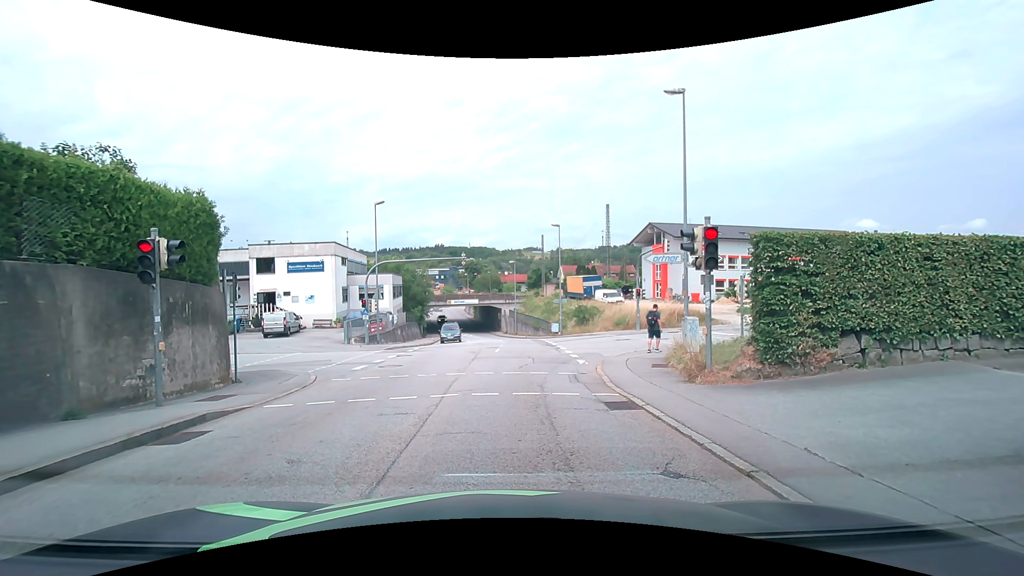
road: tertiary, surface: asphalt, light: Day
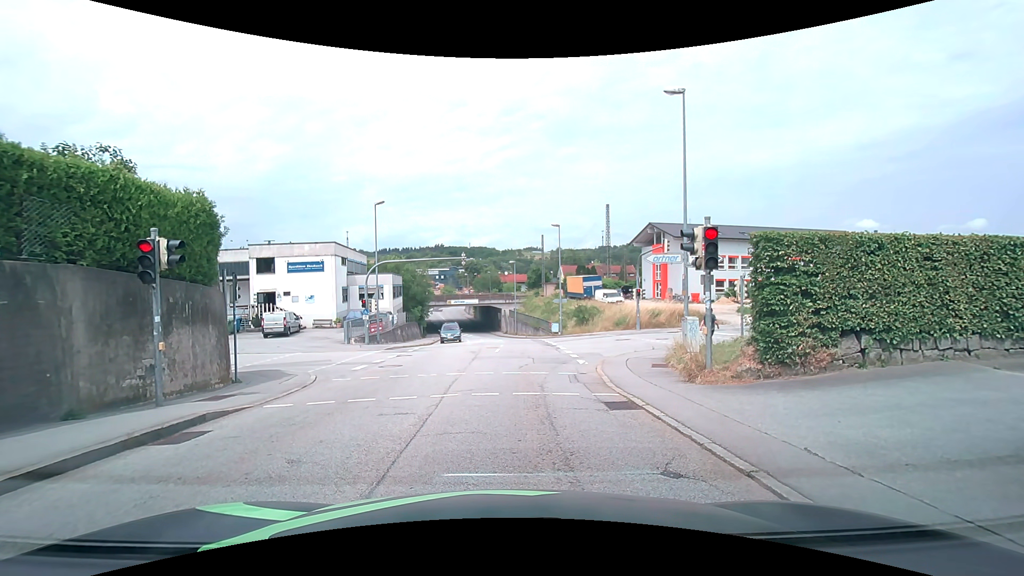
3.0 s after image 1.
(0.0, 0.0) m; 0°
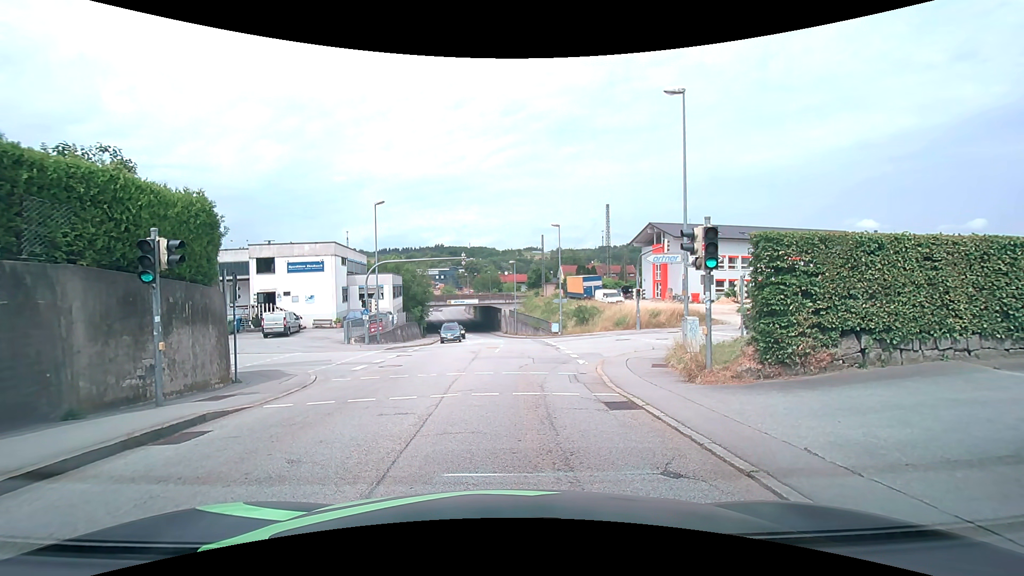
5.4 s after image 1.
(0.0, 0.0) m; 0°
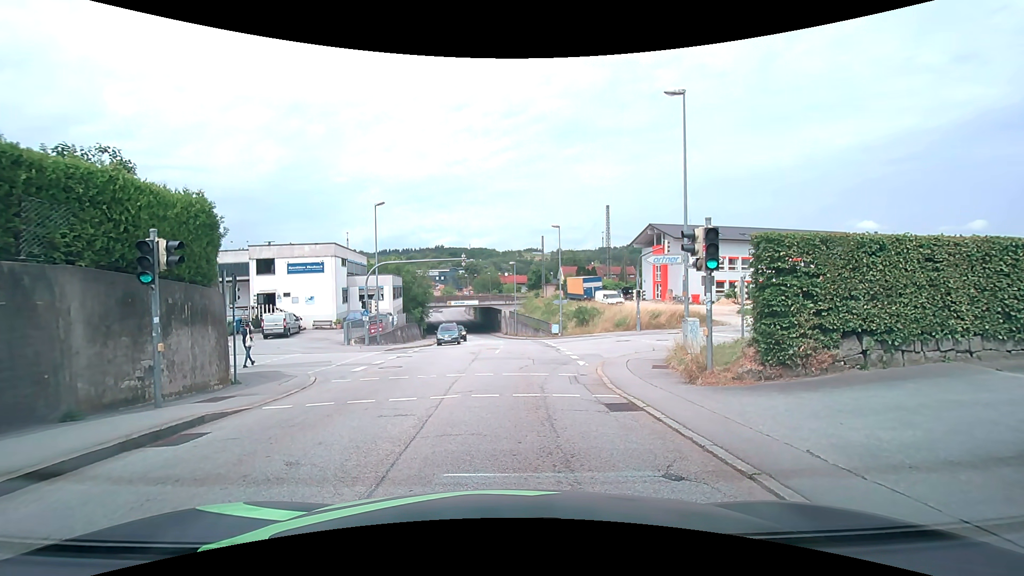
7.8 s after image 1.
(0.0, 0.0) m; 0°
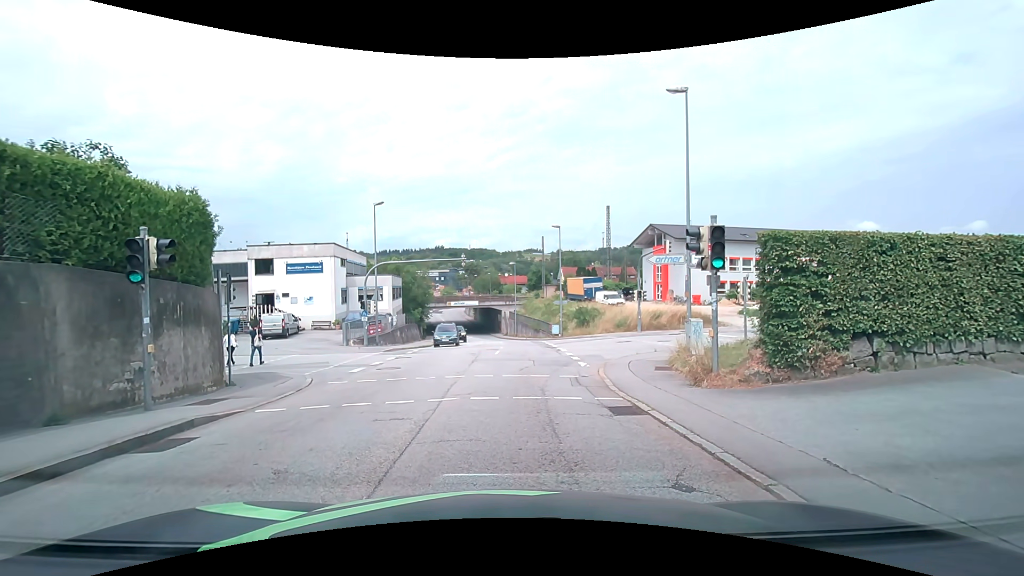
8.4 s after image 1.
(0.0, +0.3) m; 0°
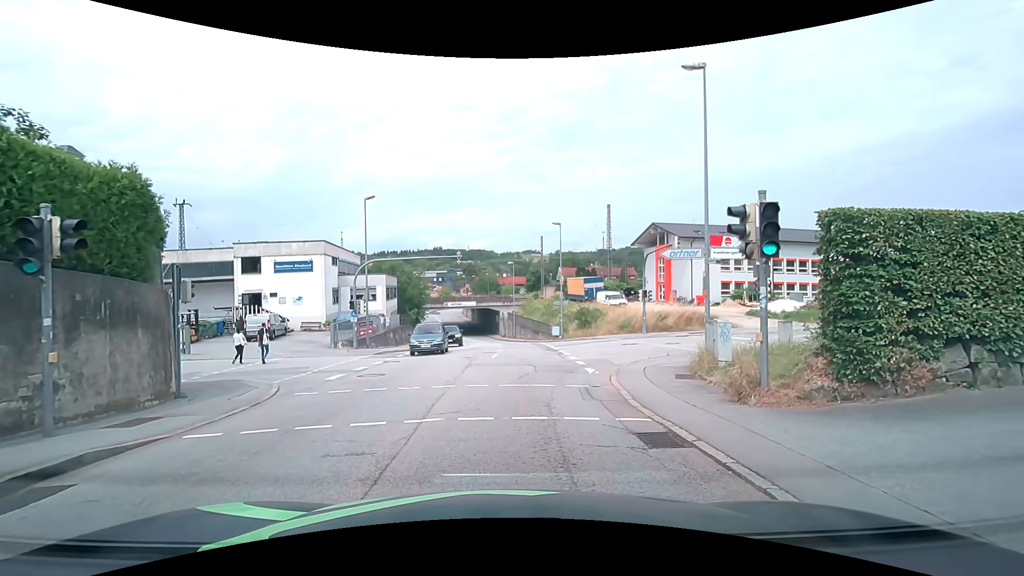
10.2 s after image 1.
(0.0, +2.0) m; 0°
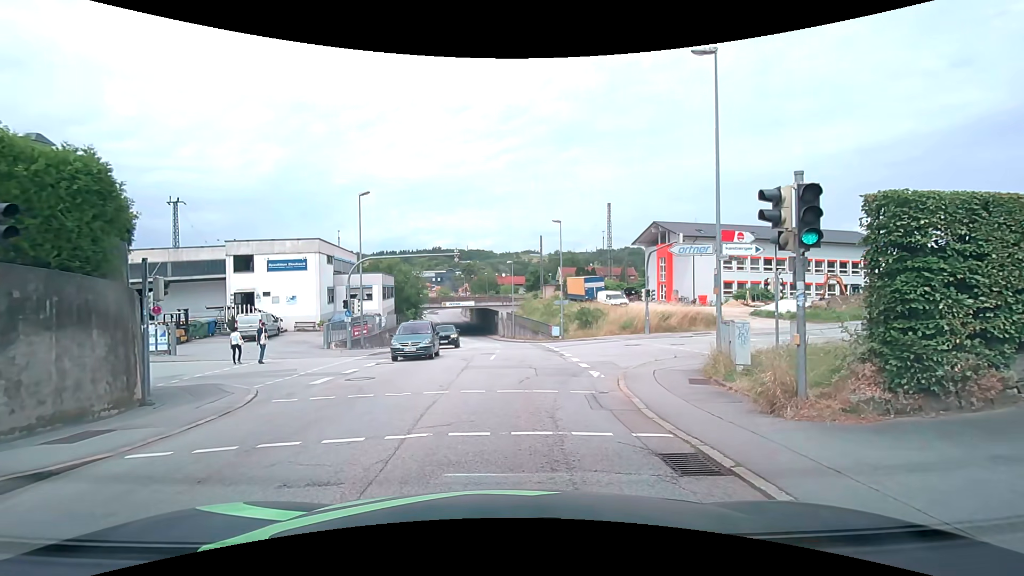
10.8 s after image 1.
(0.0, +1.0) m; -1°
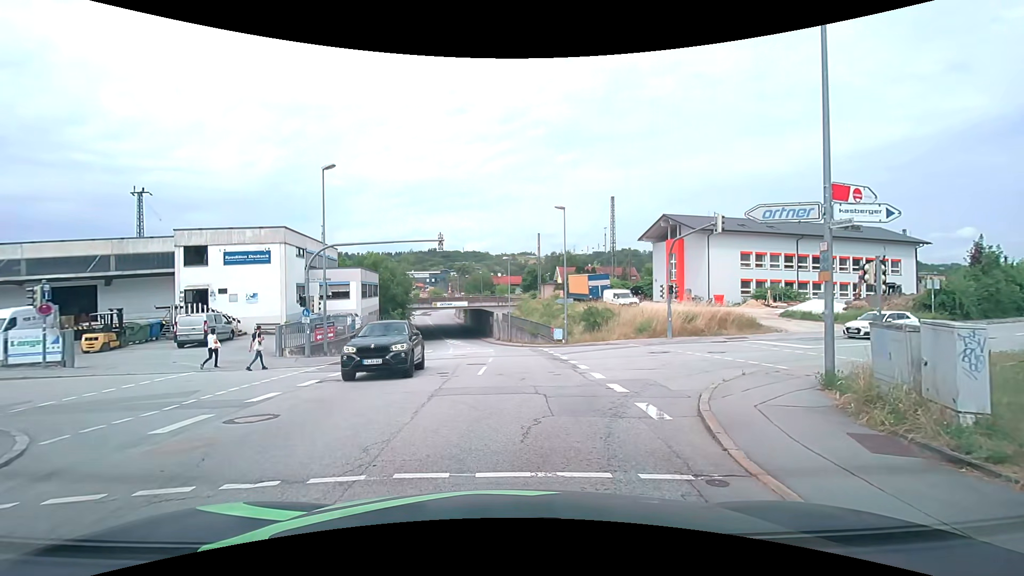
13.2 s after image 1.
(+0.1, +5.8) m; +2°
